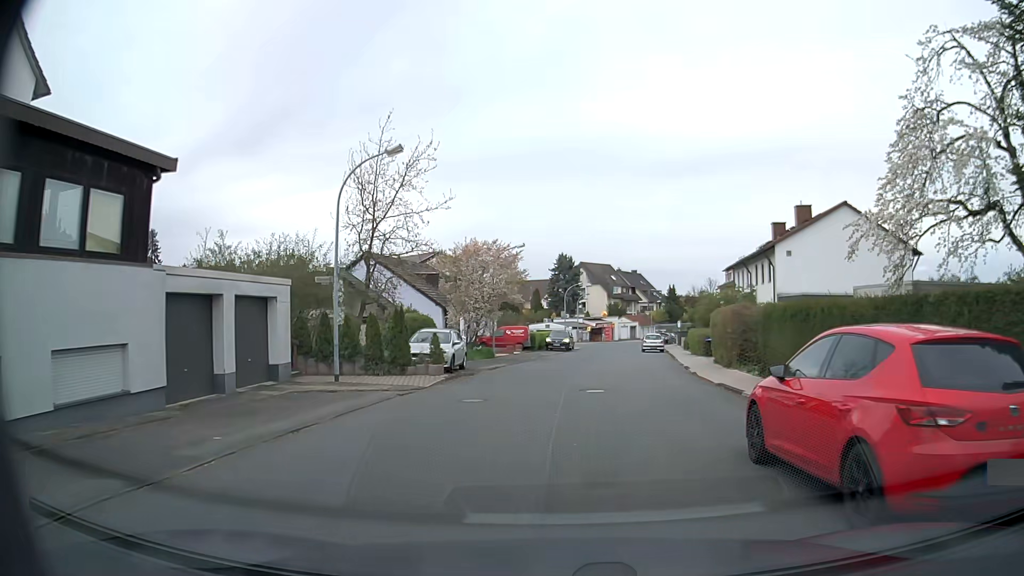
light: Day
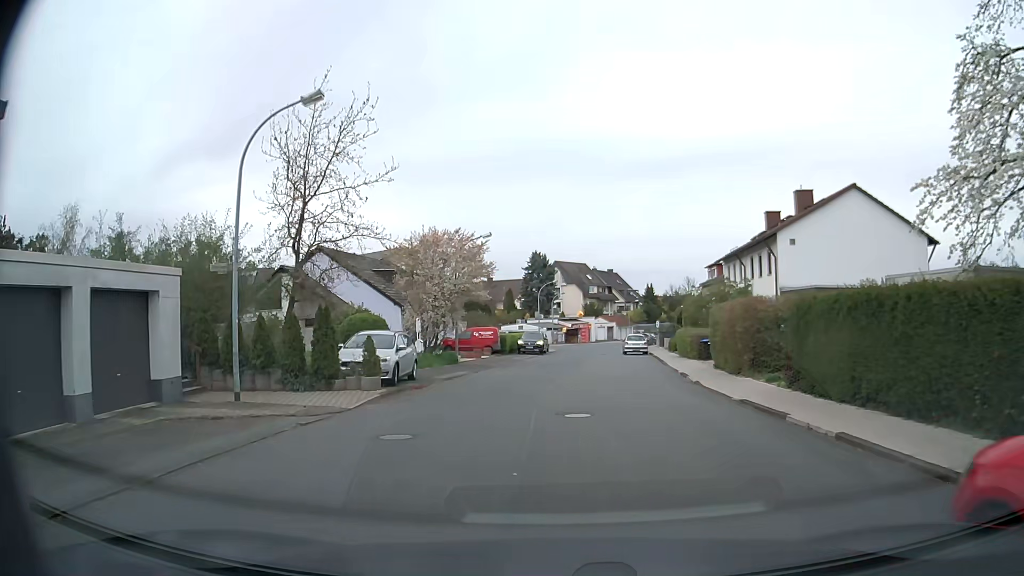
(+0.1, +4.6) m; +2°
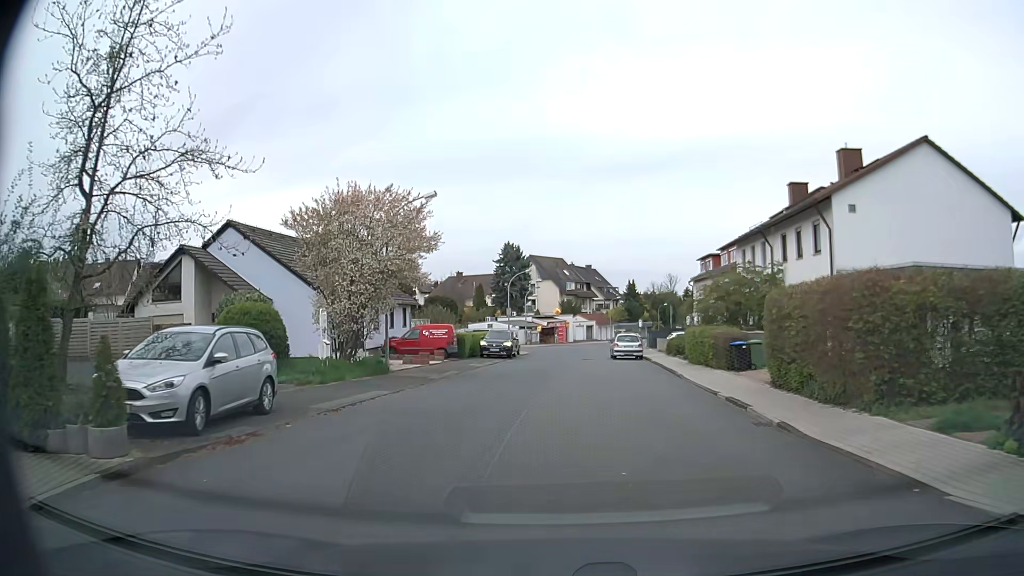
(+0.2, +9.4) m; +2°
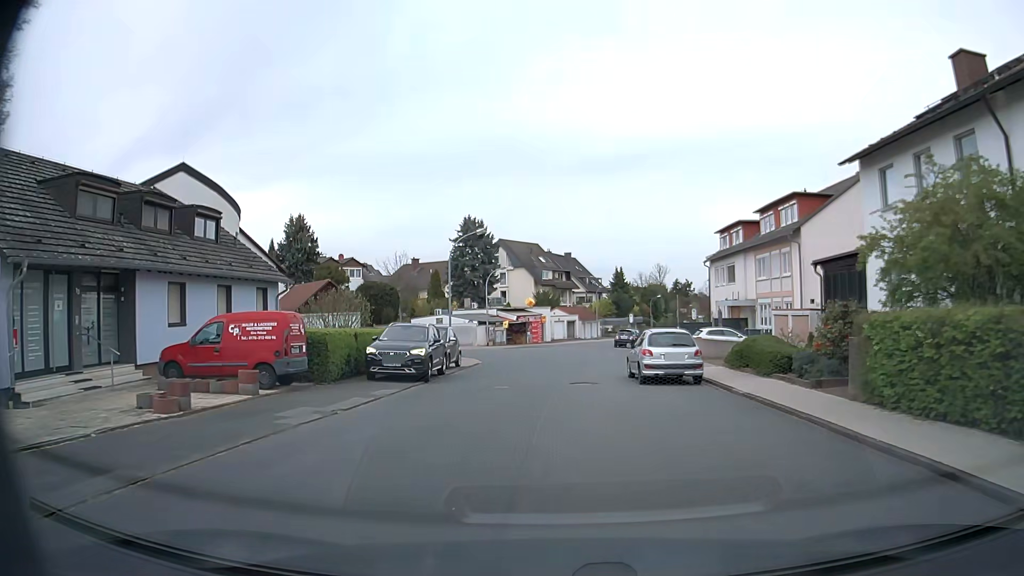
(+0.5, +19.6) m; +3°
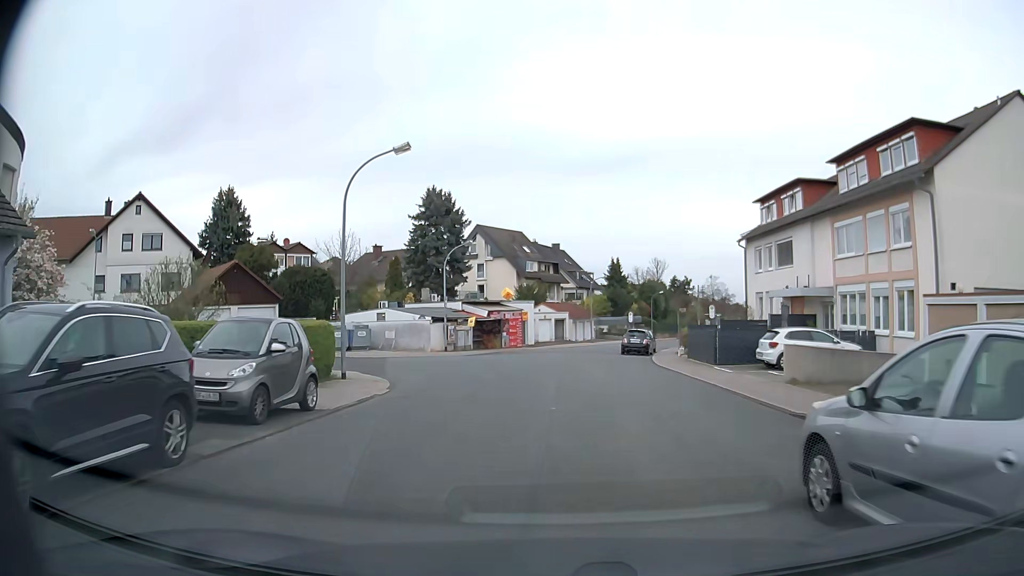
(+0.1, +15.3) m; +1°
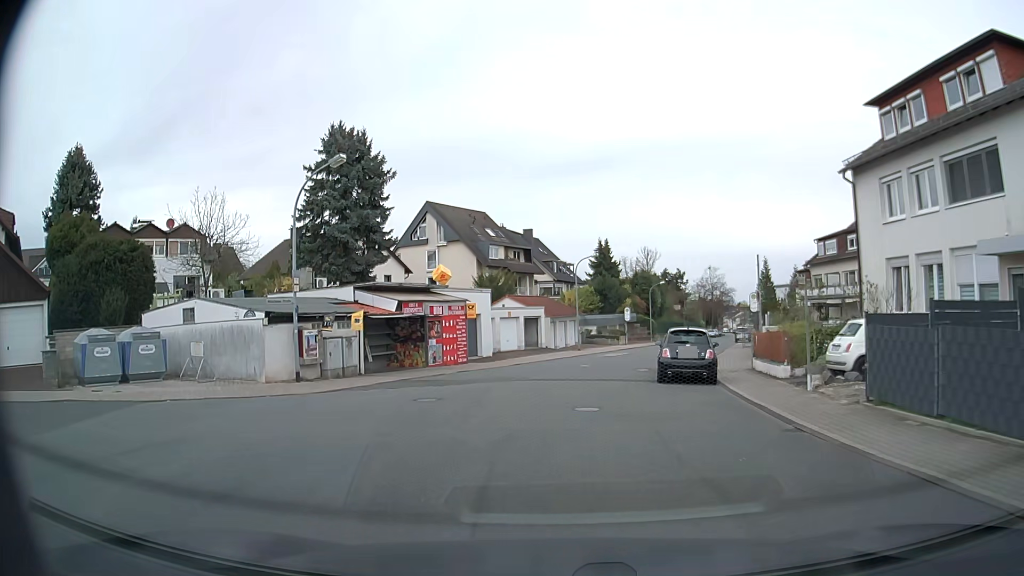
(+0.4, +20.6) m; +2°
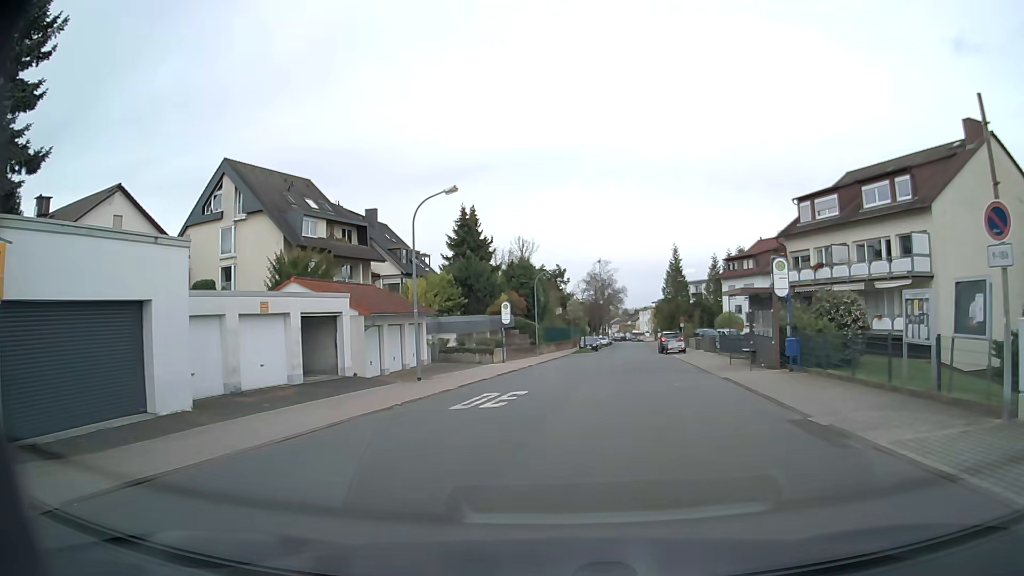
(+1.3, +23.5) m; +12°
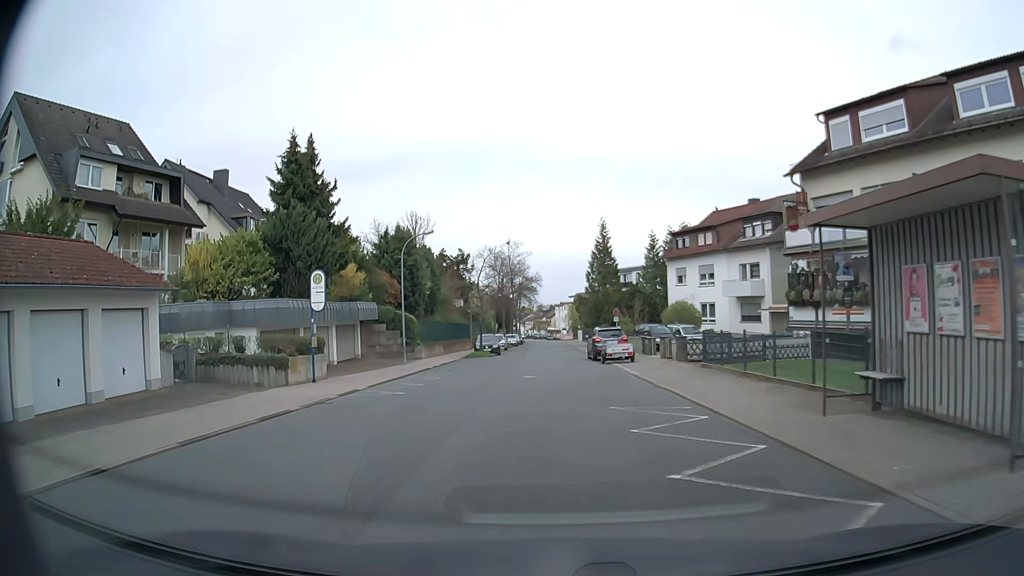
(+1.5, +18.0) m; +6°
(0, +10) (0, +20) (0, +30) (0, +40) (0, +50) (+1, +60) (+1, +70) (0, +80) (0, +90) (0, +100) m
